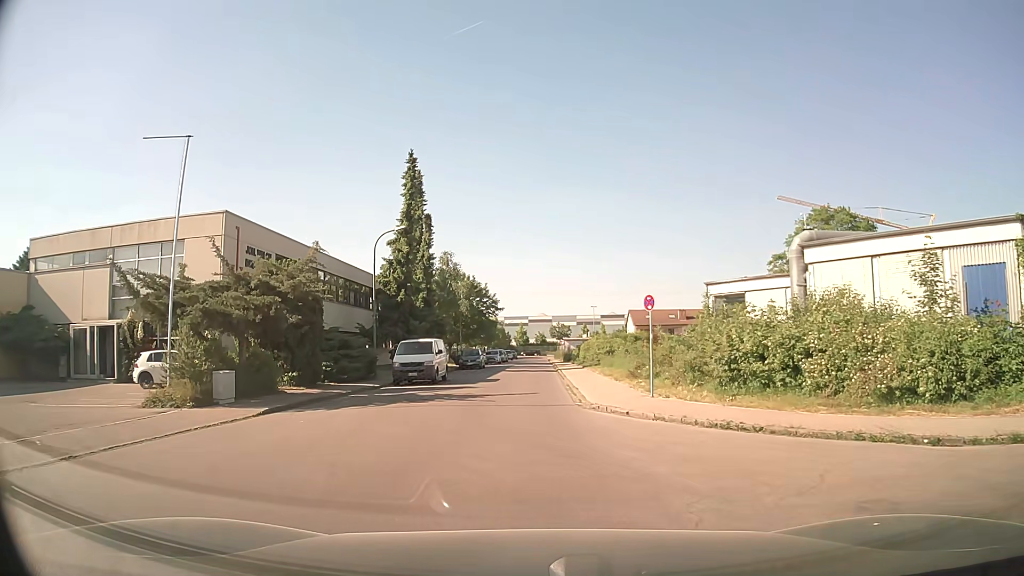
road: residential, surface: asphalt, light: Day
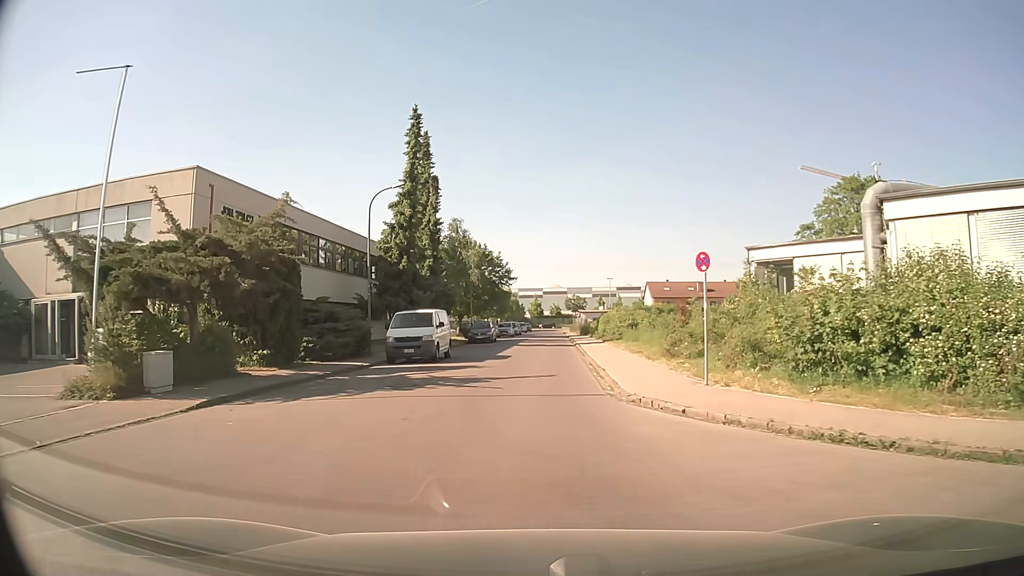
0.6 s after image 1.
(0.0, +4.2) m; -1°
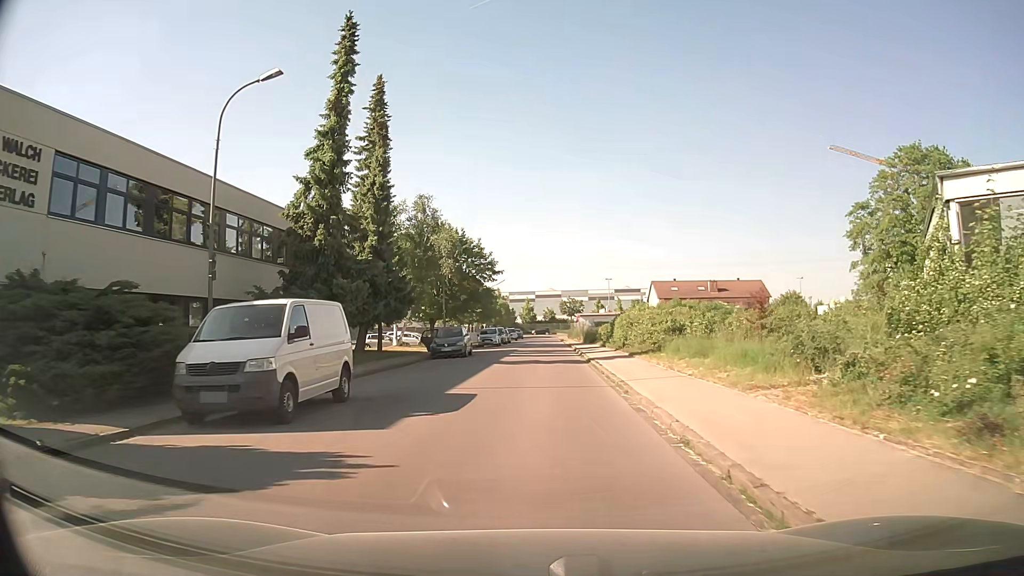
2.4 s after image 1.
(+0.2, +14.9) m; +2°
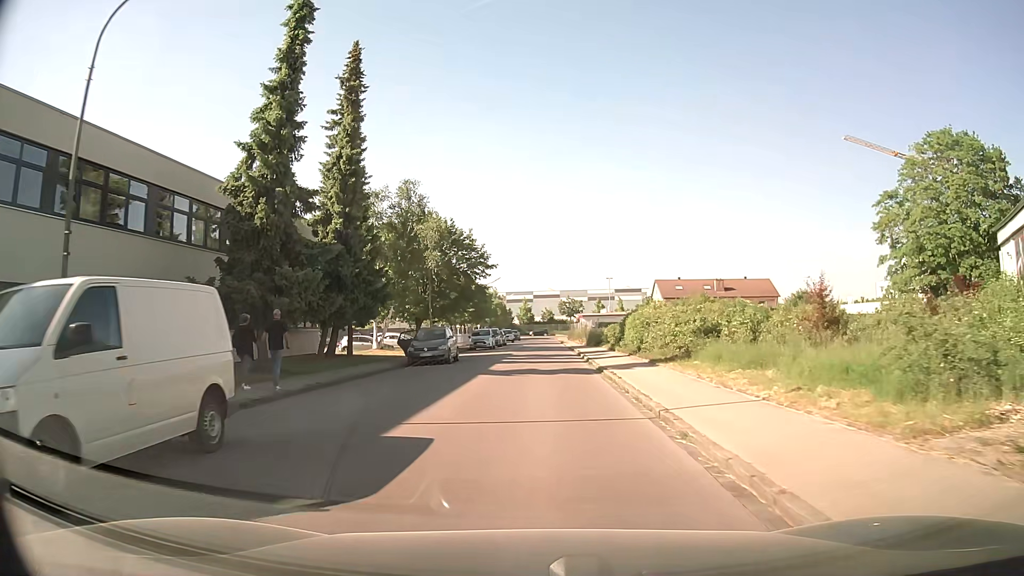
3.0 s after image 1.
(0.0, +5.7) m; 0°
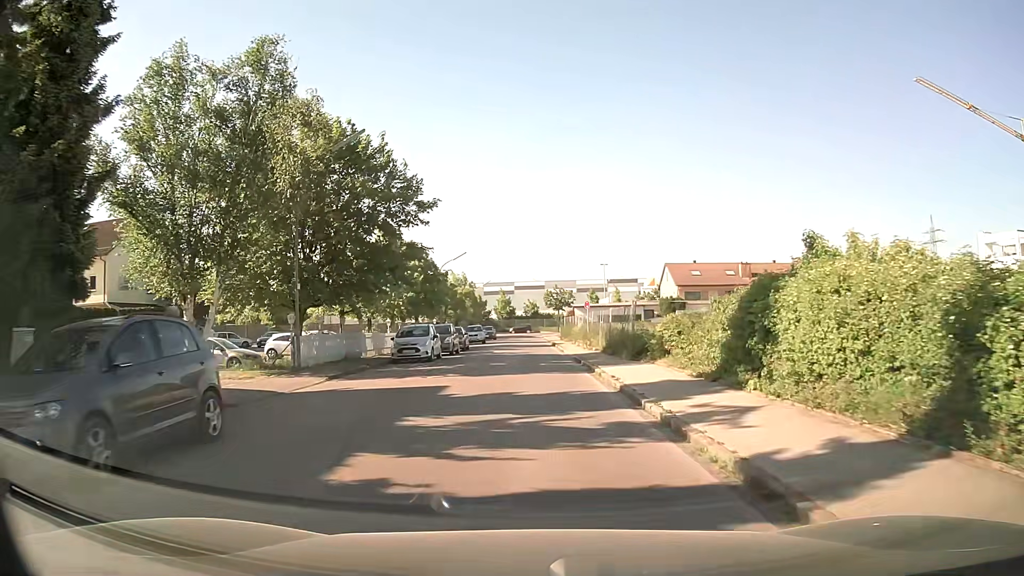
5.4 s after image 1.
(+0.2, +22.8) m; +2°
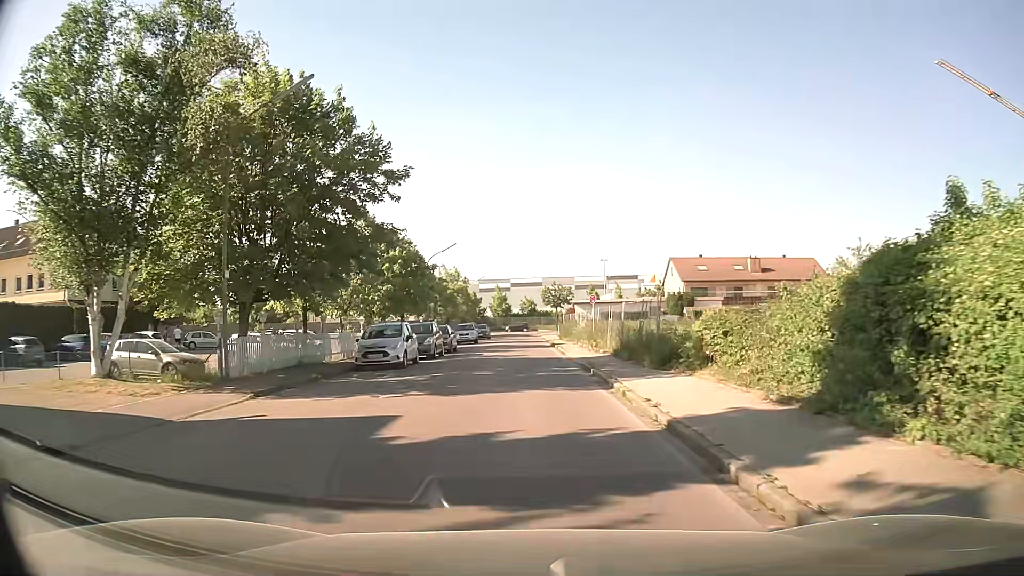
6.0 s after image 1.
(0.0, +5.1) m; +1°
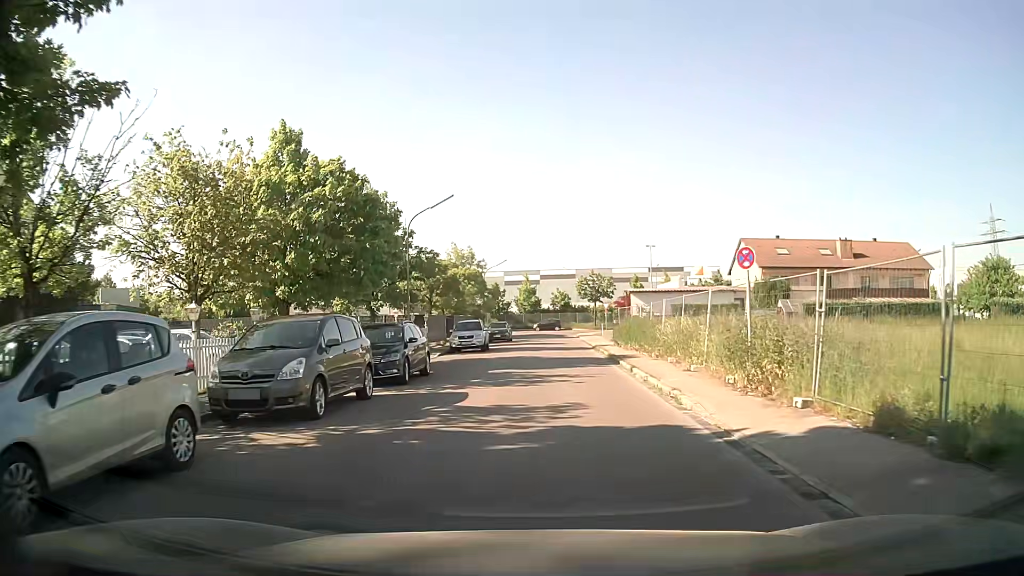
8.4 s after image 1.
(-0.9, +18.6) m; -4°
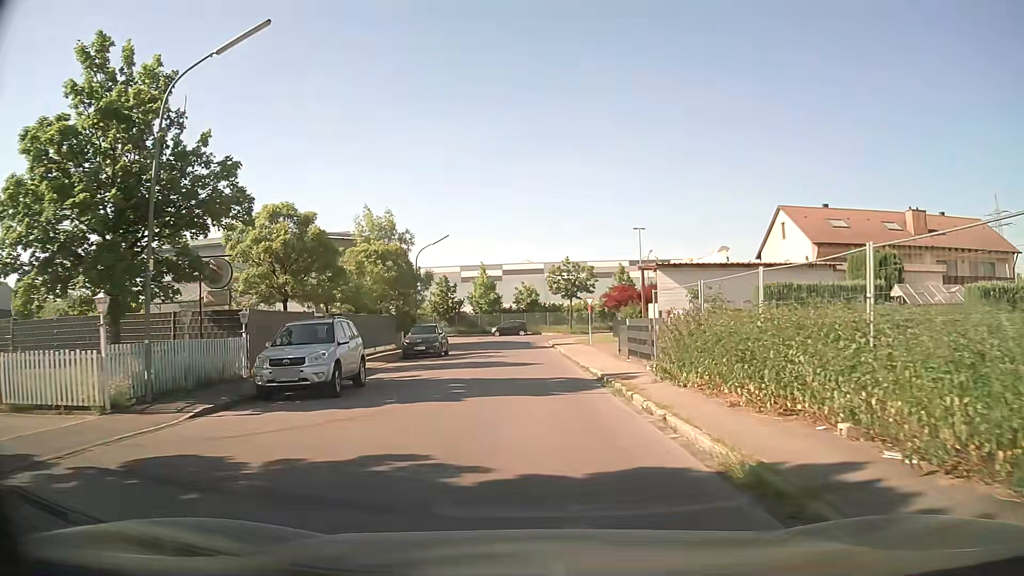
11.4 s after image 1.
(+0.7, +20.6) m; +3°
(0, +10) (0, +20) (0, +30) (-1, +40) (-1, +50) (+1, +60) (+10, +64) (+20, +64) (+30, +64) (+40, +64) m
